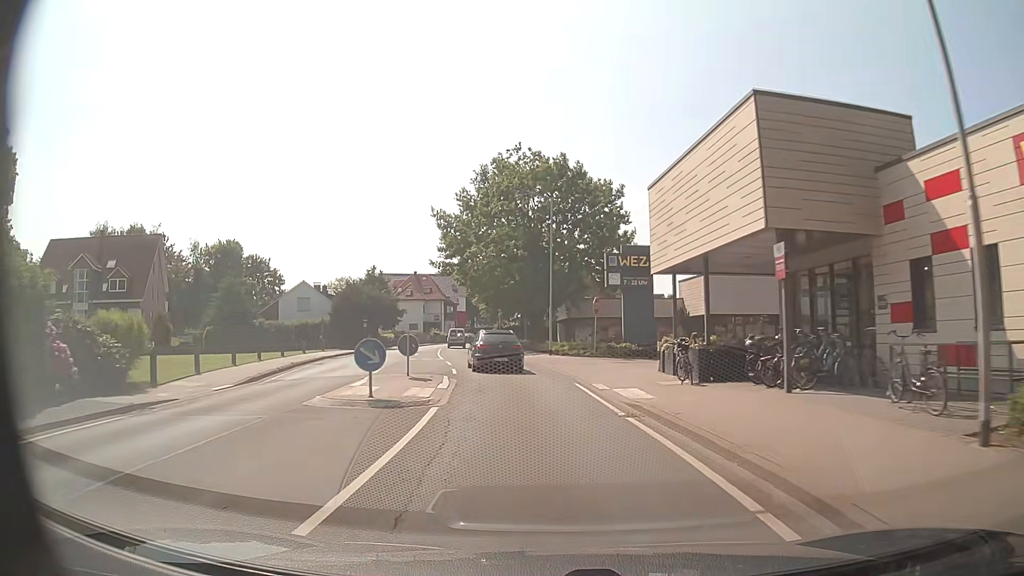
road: secondary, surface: asphalt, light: Day
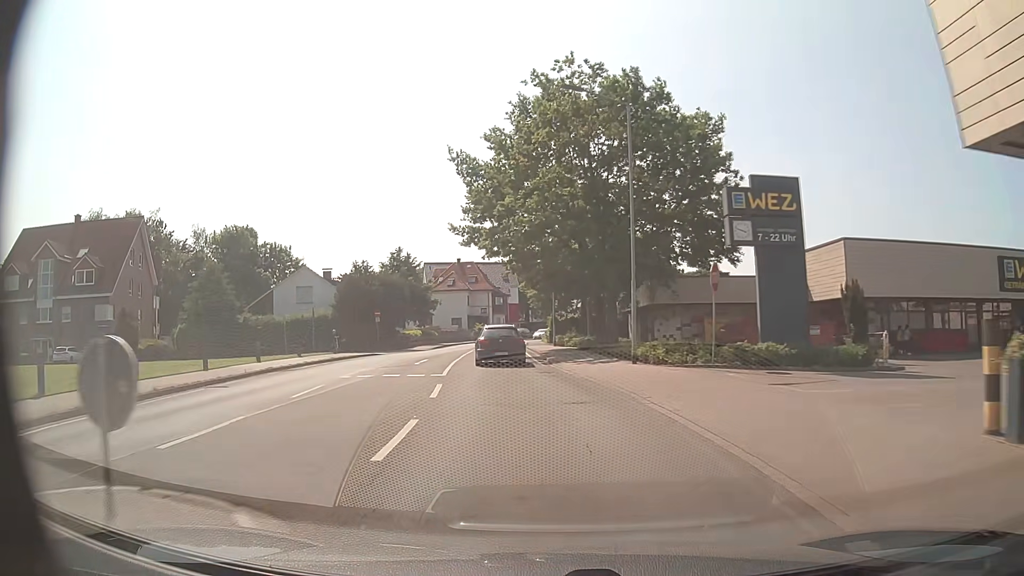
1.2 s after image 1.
(-0.6, +15.2) m; -6°
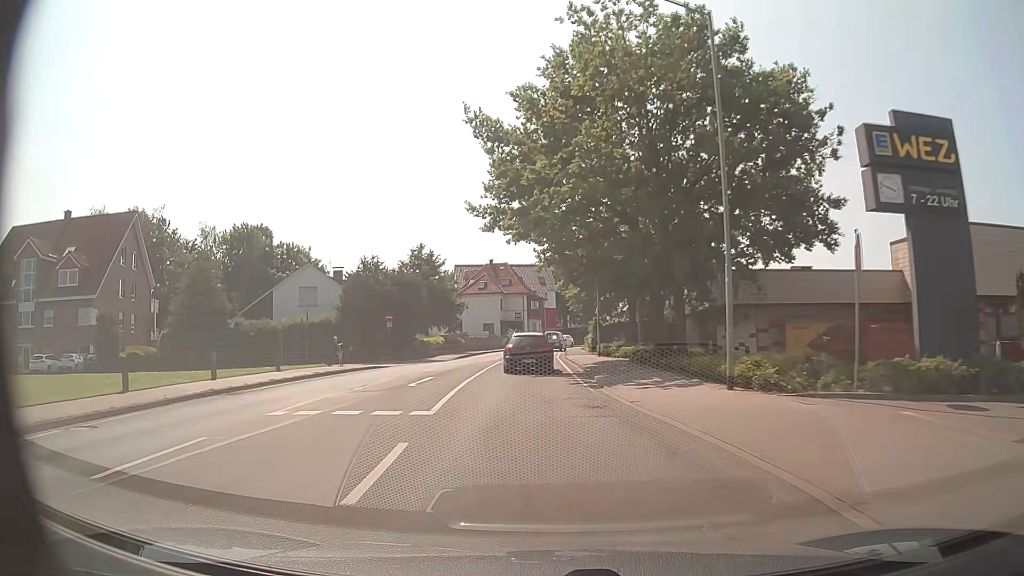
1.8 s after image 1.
(-0.1, +7.6) m; -3°
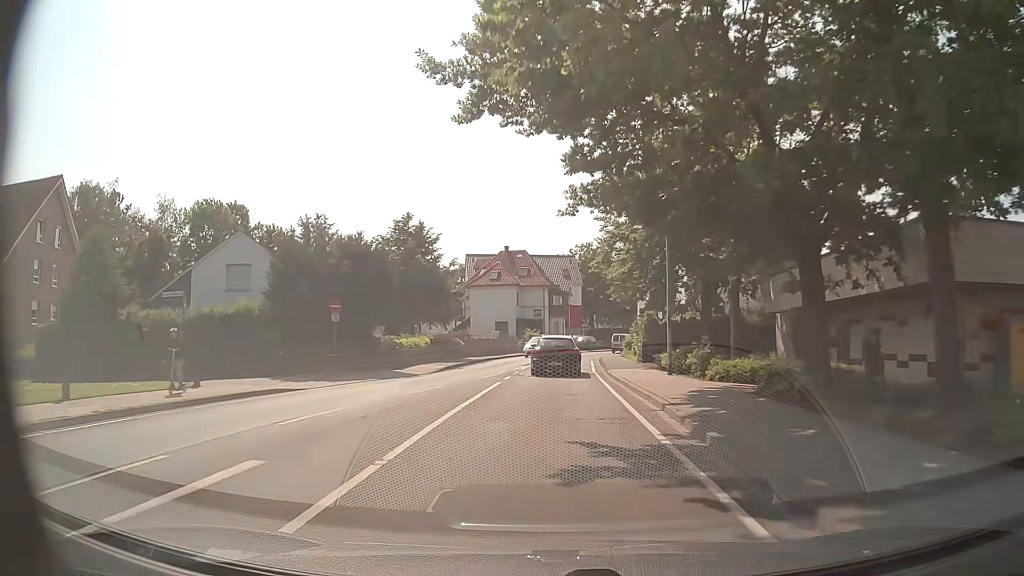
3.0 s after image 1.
(-0.4, +15.1) m; -2°
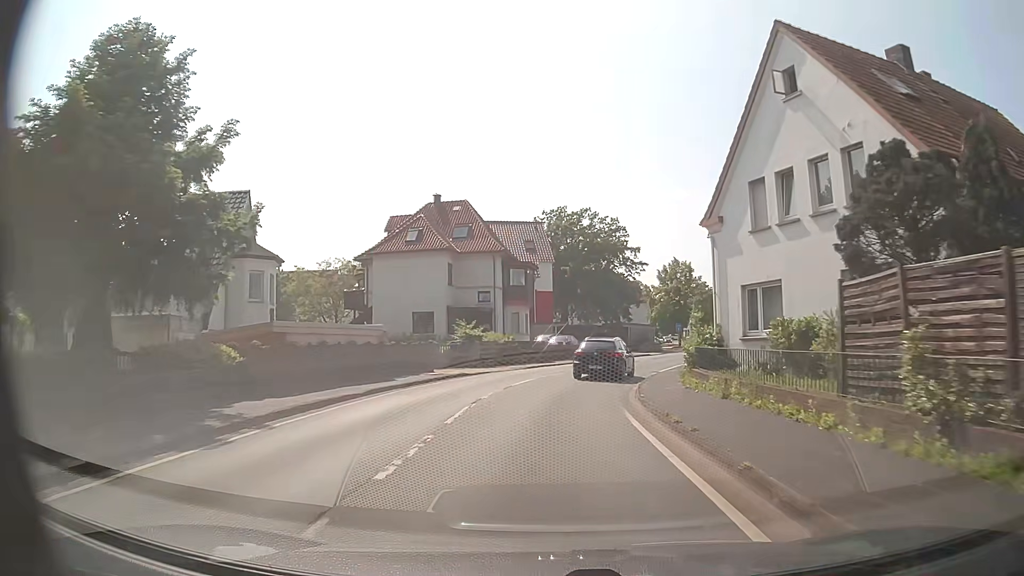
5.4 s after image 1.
(+0.4, +30.2) m; +3°
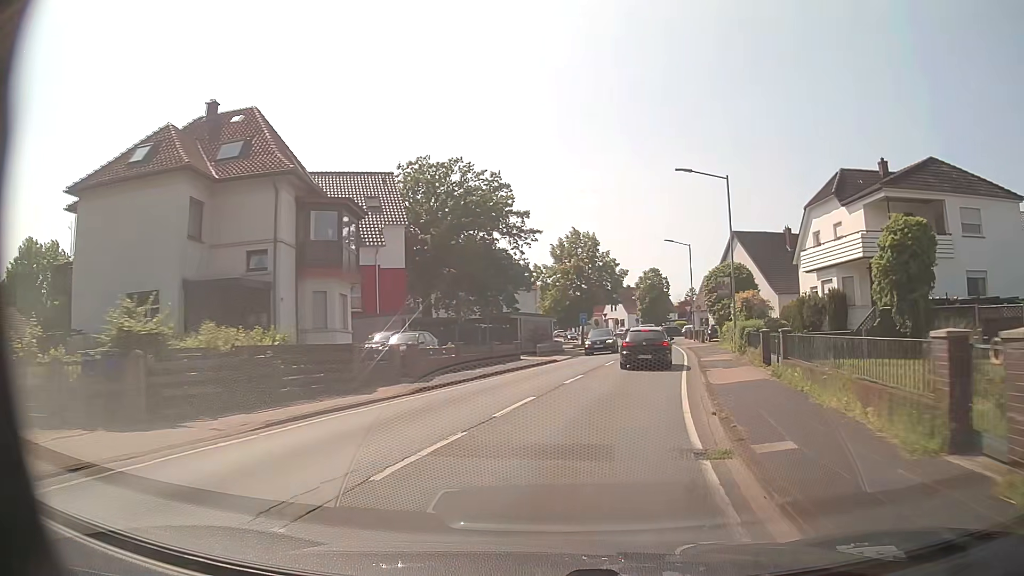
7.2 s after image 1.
(+1.2, +22.1) m; +9°
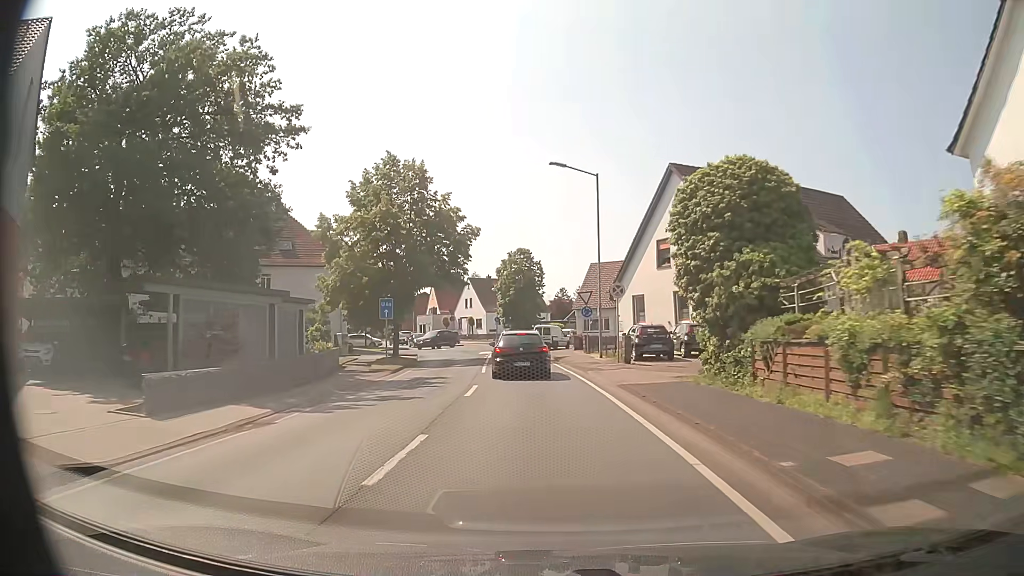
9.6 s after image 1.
(+4.4, +28.8) m; +13°
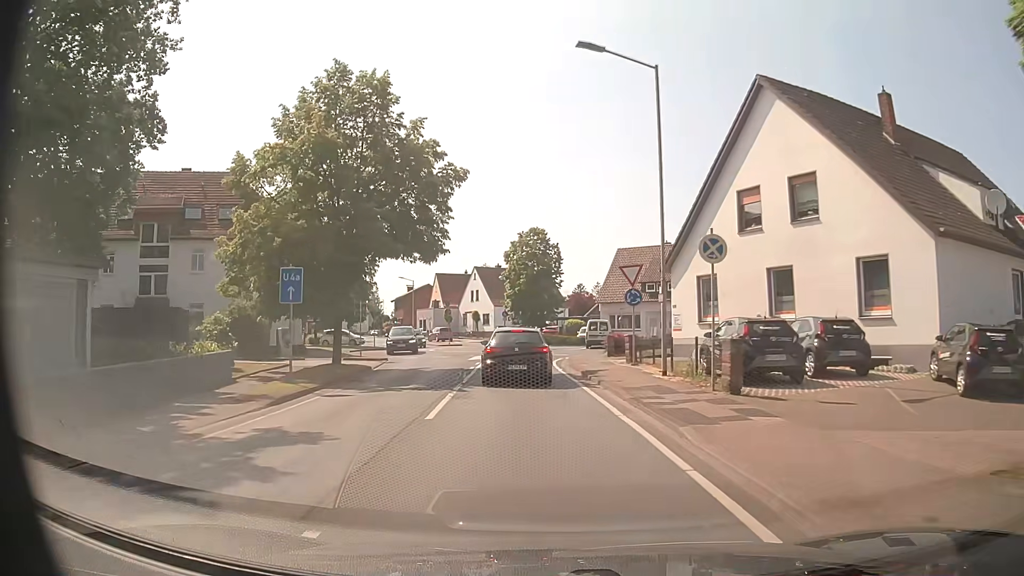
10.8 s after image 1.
(-0.2, +13.2) m; -2°
(0, +10) (0, +20) (-1, +30) (+3, +39) (+12, +43) (+22, +44) (+32, +43) (+42, +43) (+52, +42) (+62, +41) m
